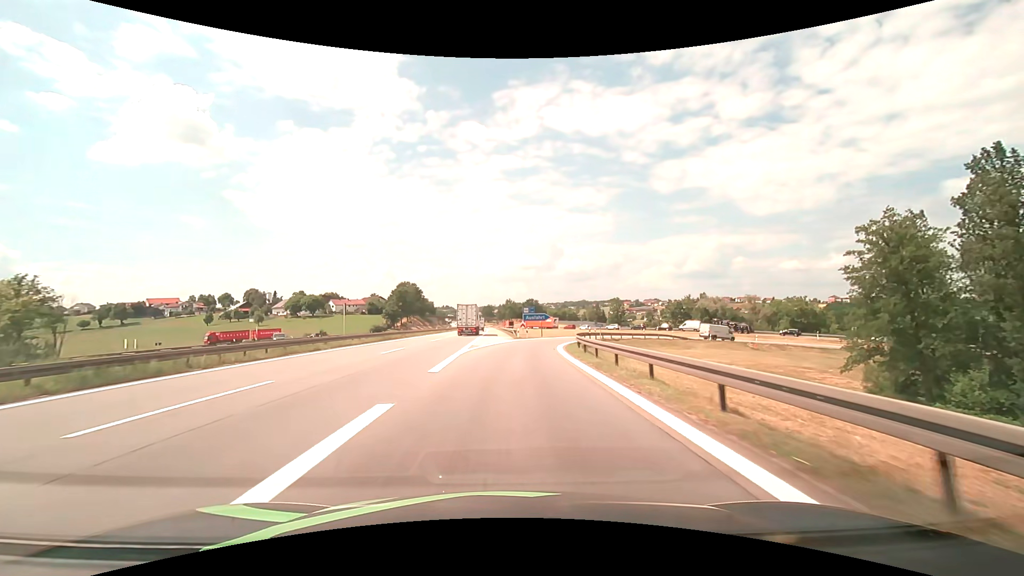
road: motorway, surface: asphalt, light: Day
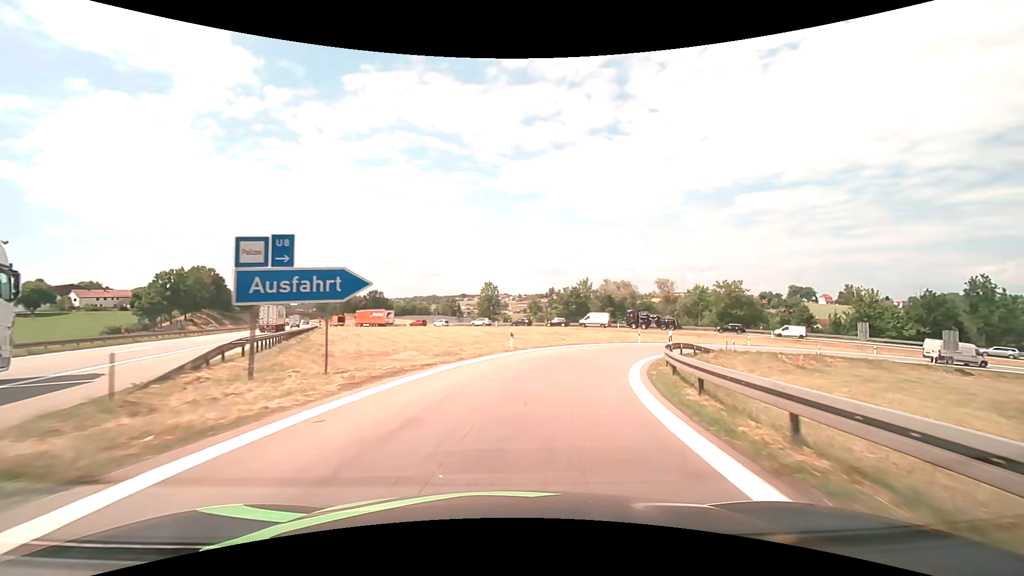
(+4.2, +46.2) m; +16°
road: motorway_link
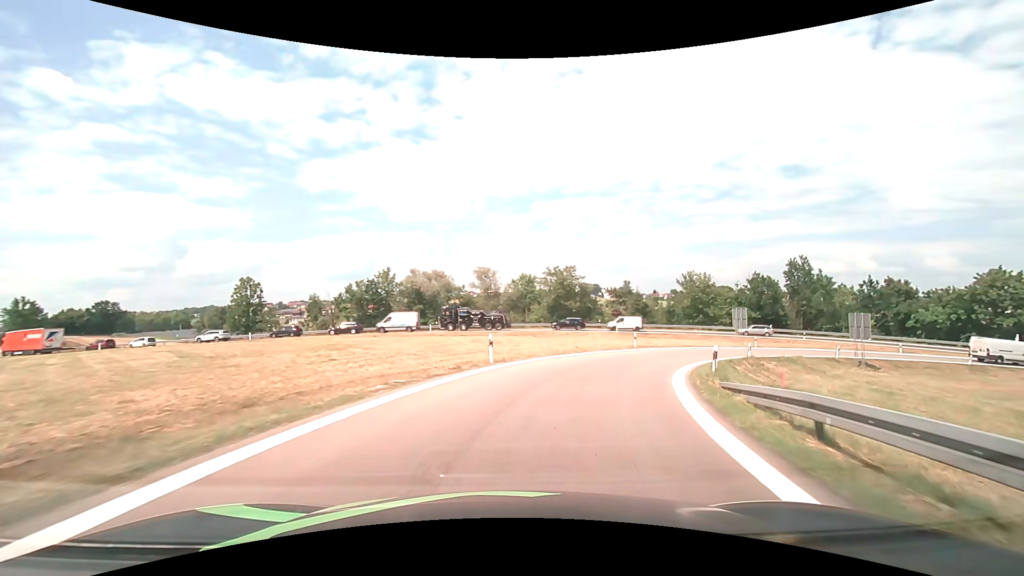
(+4.2, +24.0) m; +22°
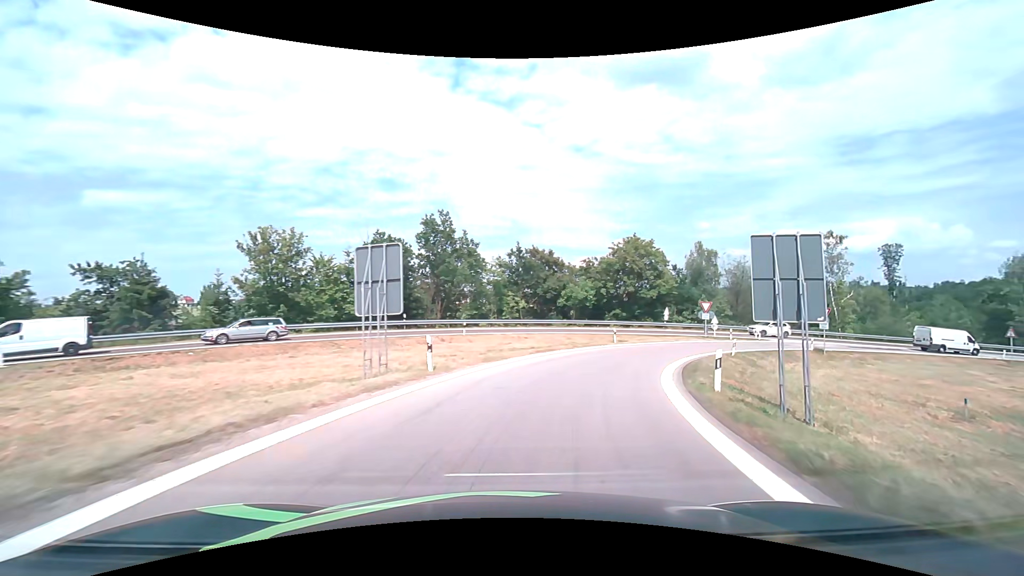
(+14.3, +35.5) m; +43°
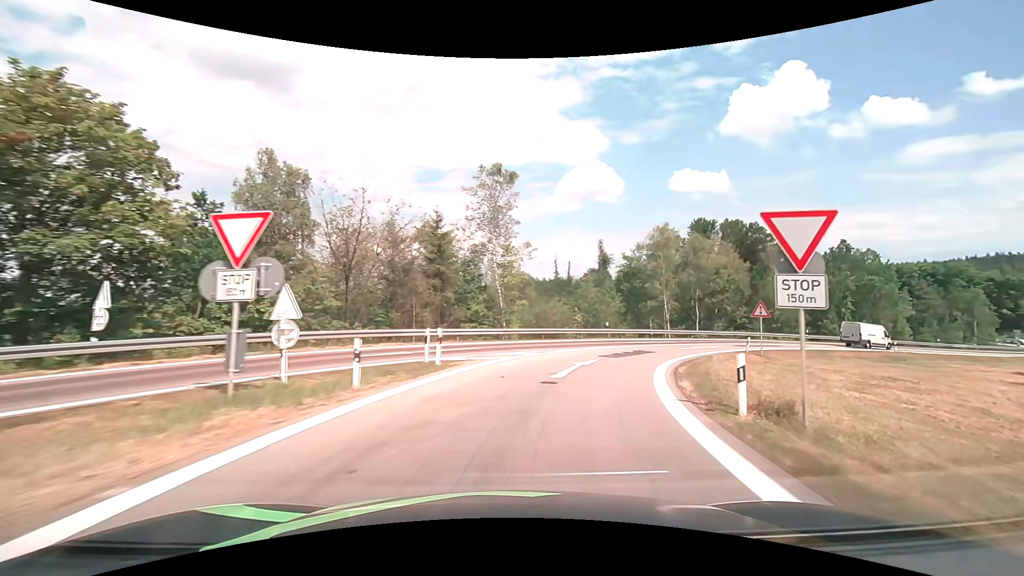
(+14.5, +36.5) m; +44°
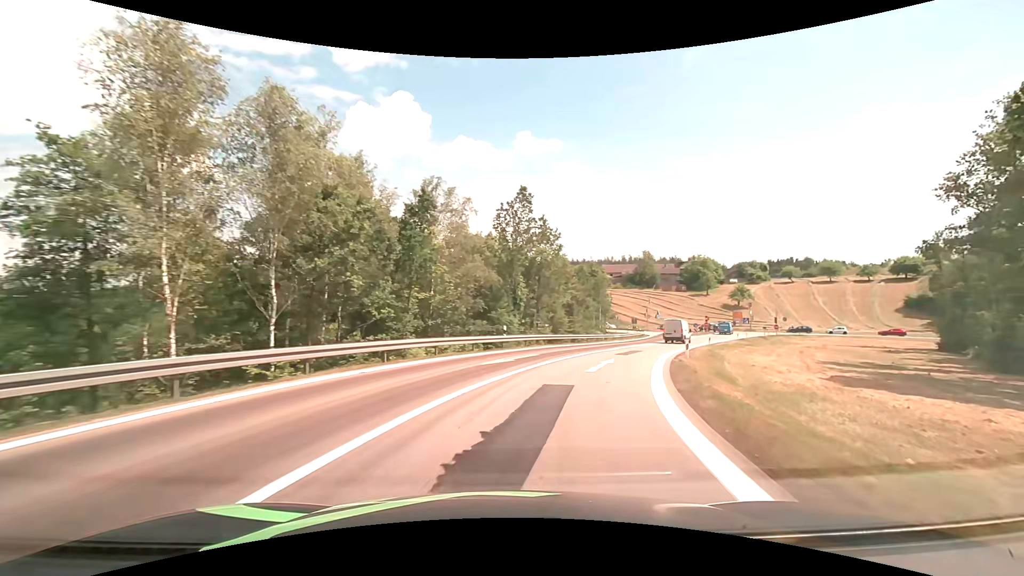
(+14.4, +36.3) m; +42°
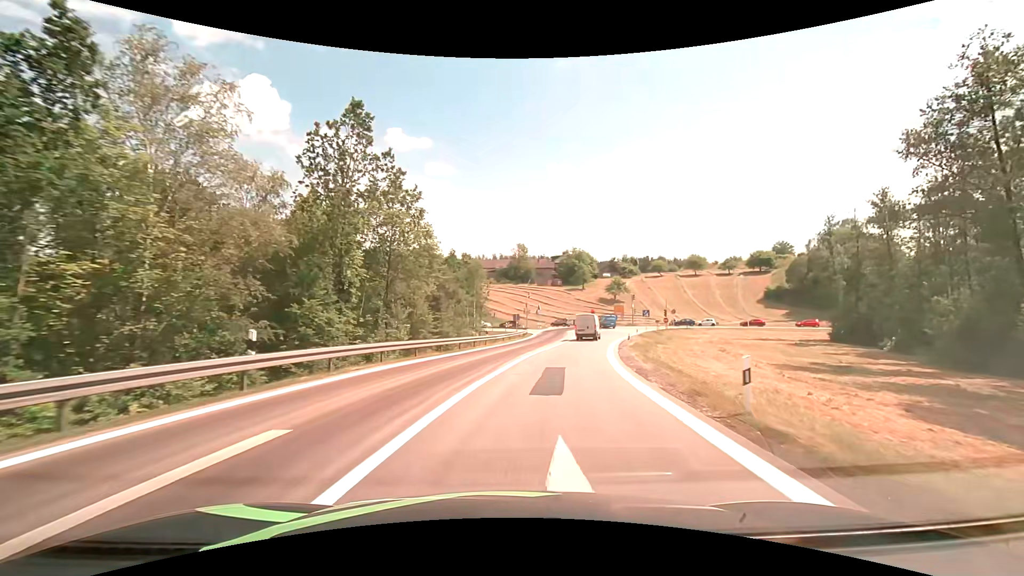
(+2.3, +16.4) m; +15°
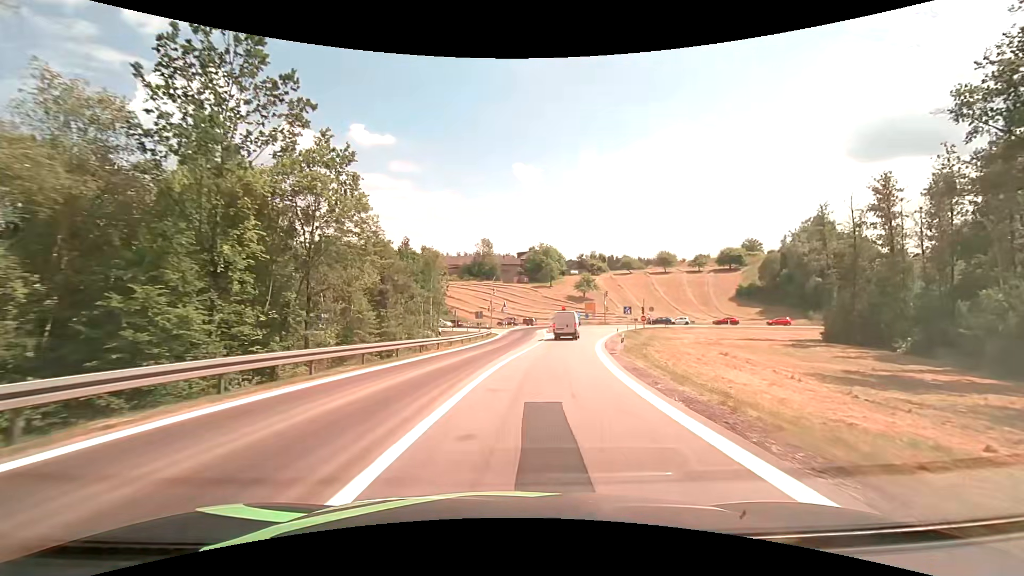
(+0.3, +8.3) m; +4°
(0, +10) (+1, +20) (+2, +30) (+4, +40) (+6, +50) (+8, +59) (+11, +69) (+12, +79) (+8, +88) (0, +94) m
